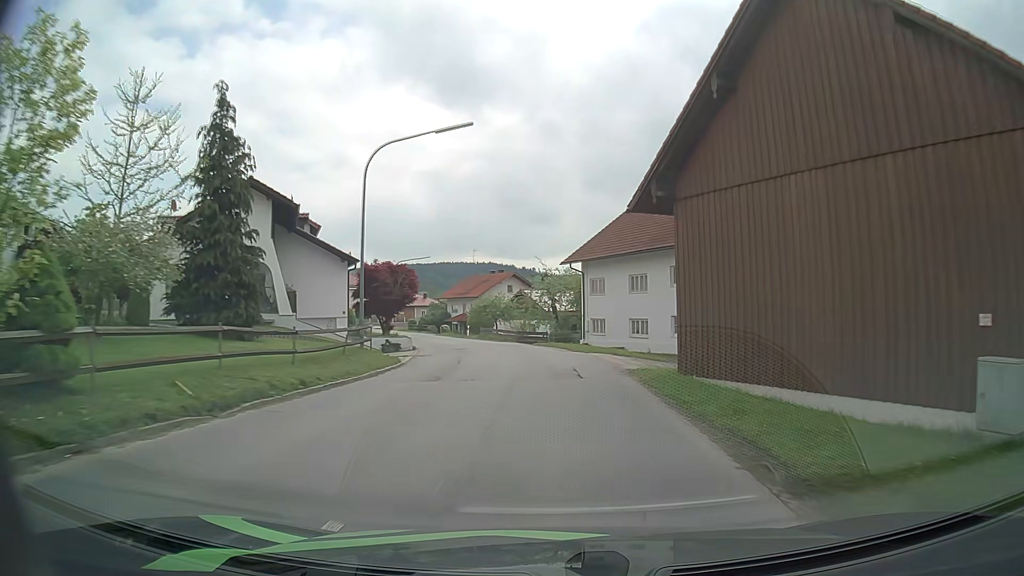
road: secondary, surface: asphalt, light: Day
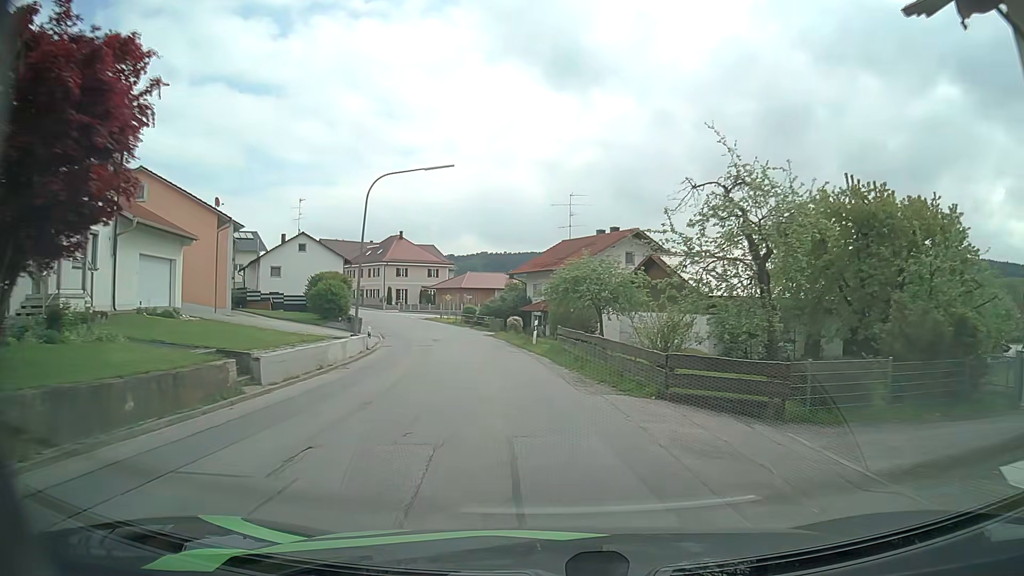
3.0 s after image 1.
(-1.9, +36.6) m; -10°
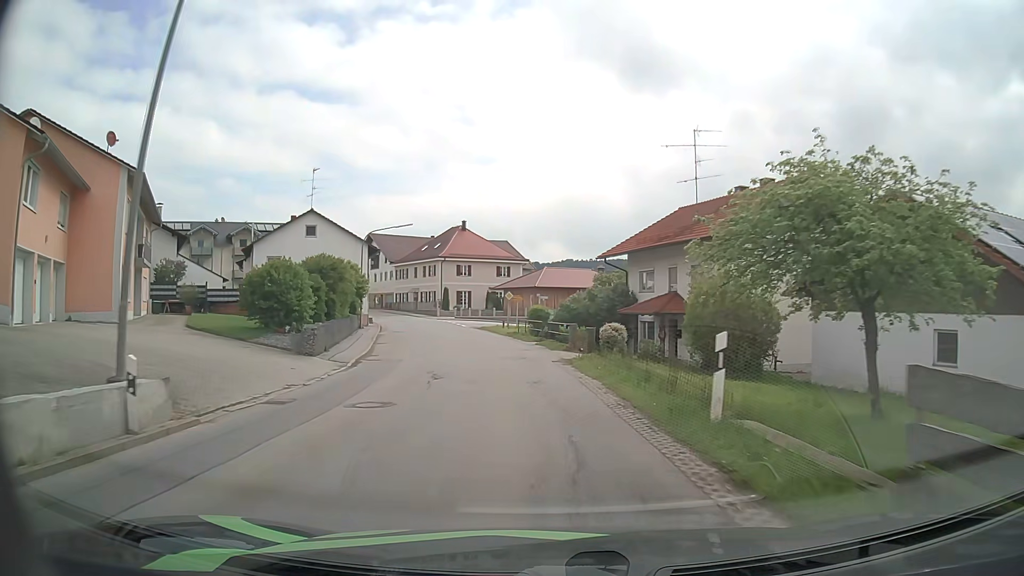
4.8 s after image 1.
(-1.3, +21.3) m; -7°
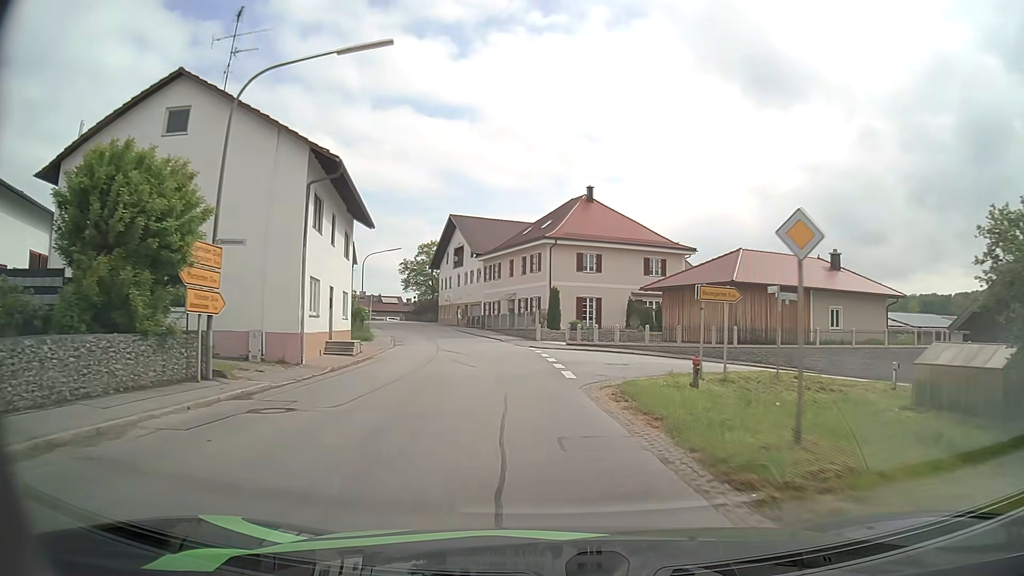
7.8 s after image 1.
(-3.4, +36.0) m; -12°
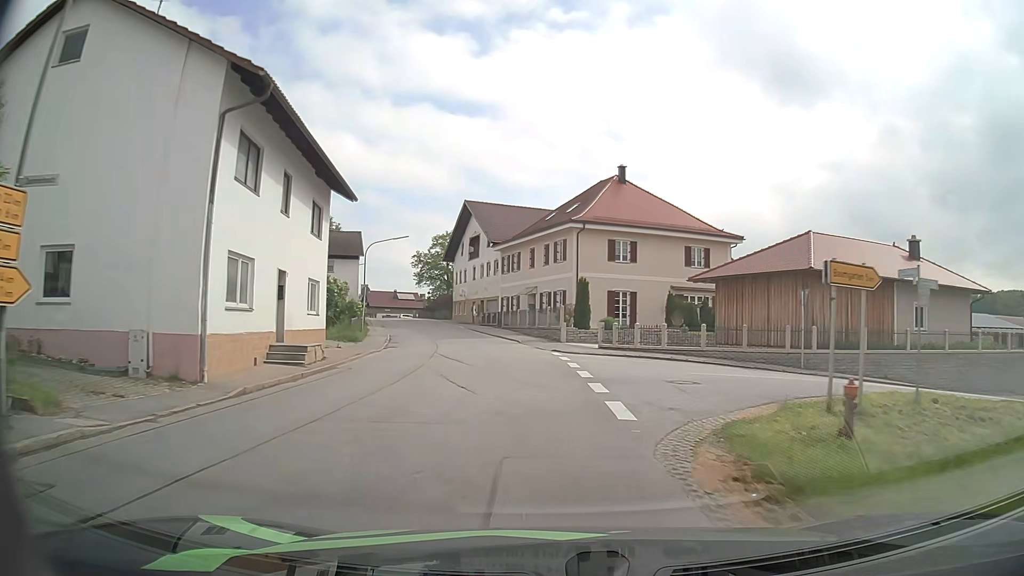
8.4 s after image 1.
(-0.1, +7.4) m; -1°
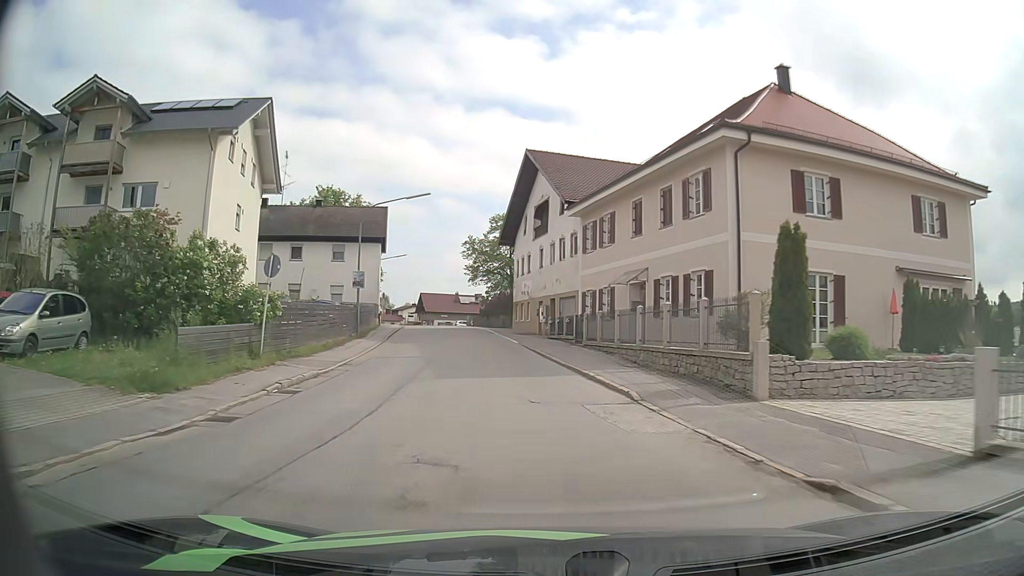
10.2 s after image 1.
(-1.4, +22.6) m; -7°
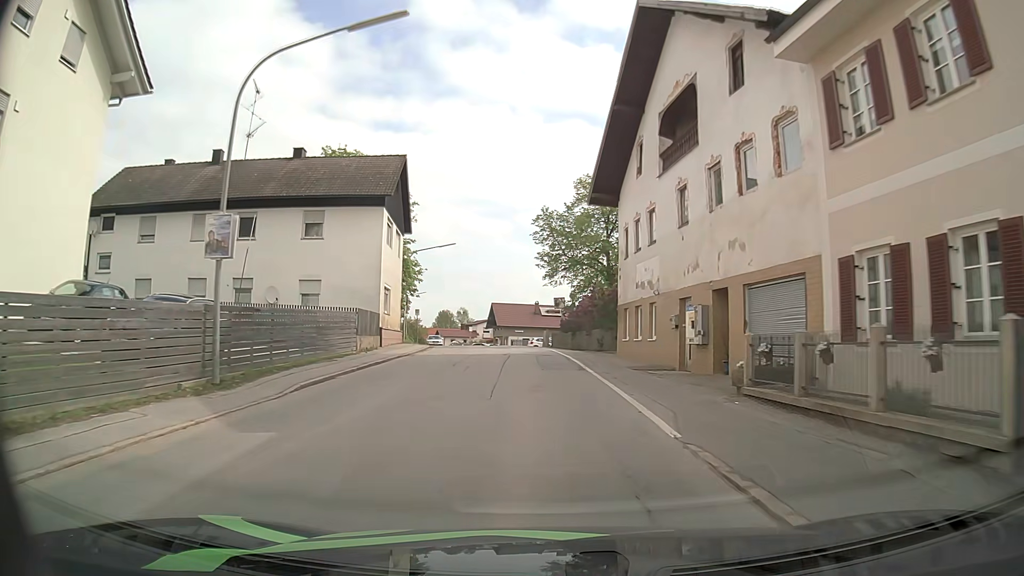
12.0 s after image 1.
(-1.7, +23.1) m; -8°
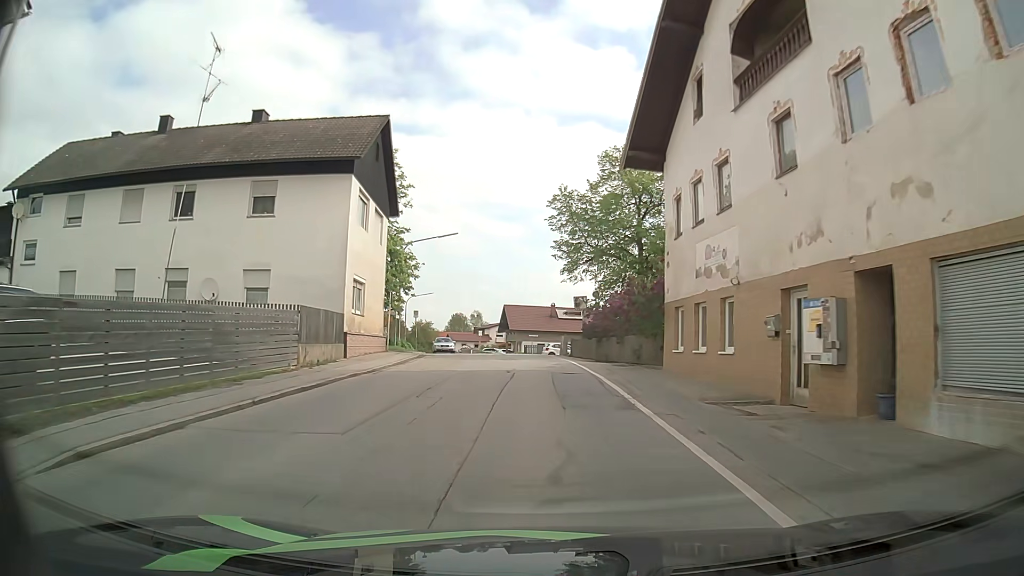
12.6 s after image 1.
(-0.1, +7.7) m; -1°
(0, +10) (0, +20) (-1, +30) (-2, +40) (-4, +50) (-6, +60) (-8, +69) (-10, +79) (-12, +89) (-15, +99) m
